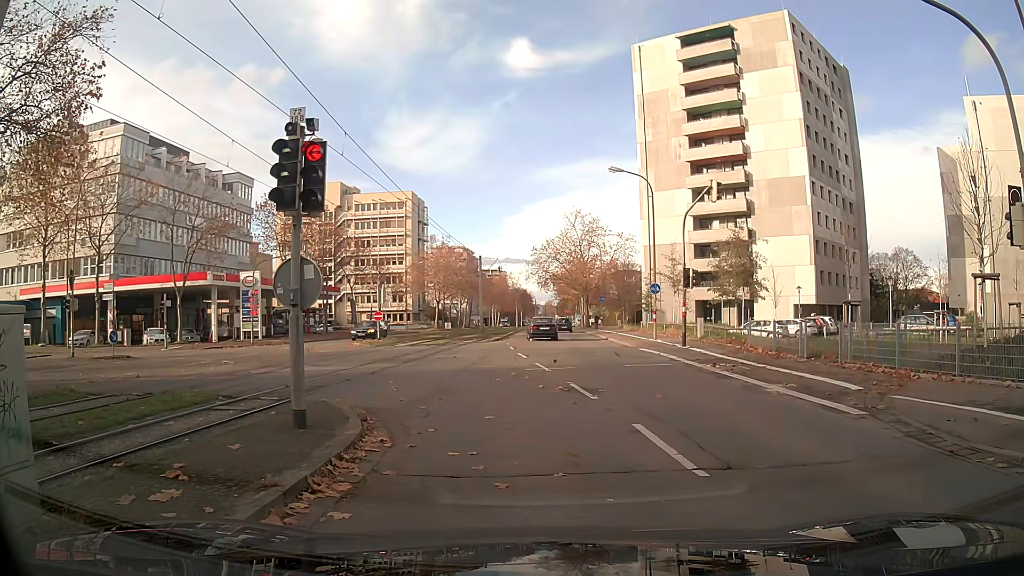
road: tertiary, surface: asphalt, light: Day
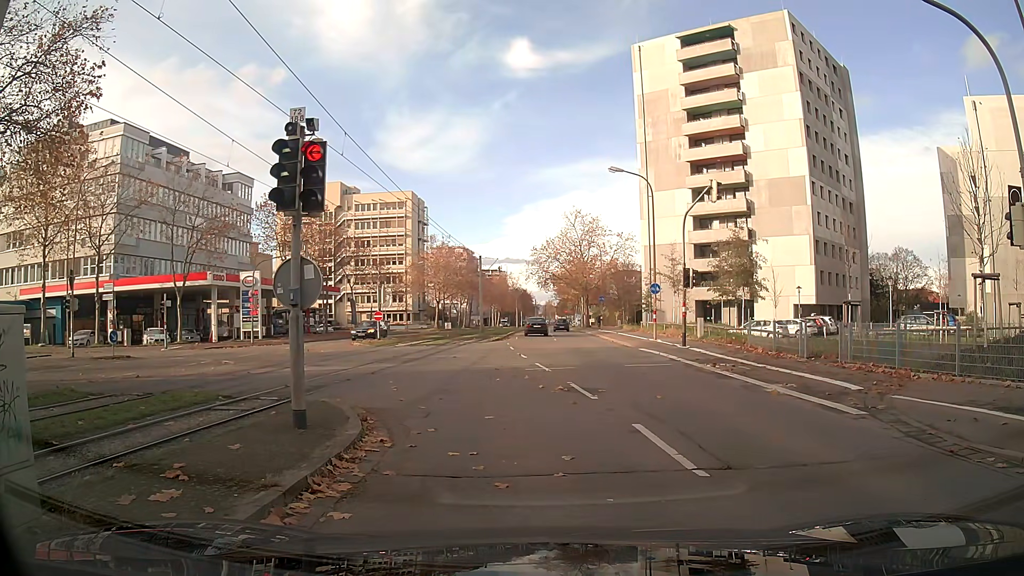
(0.0, 0.0) m; 0°
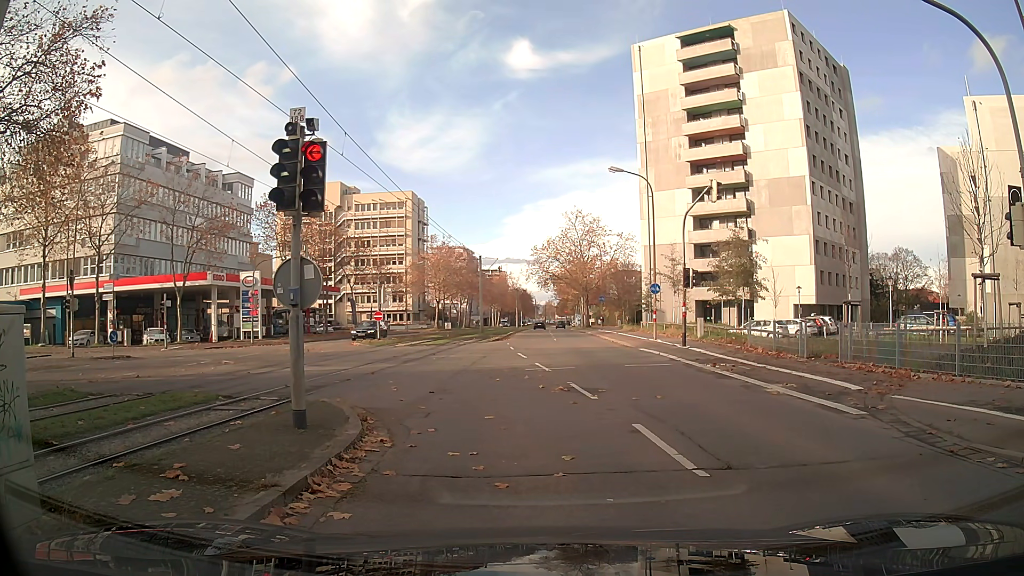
(0.0, 0.0) m; 0°
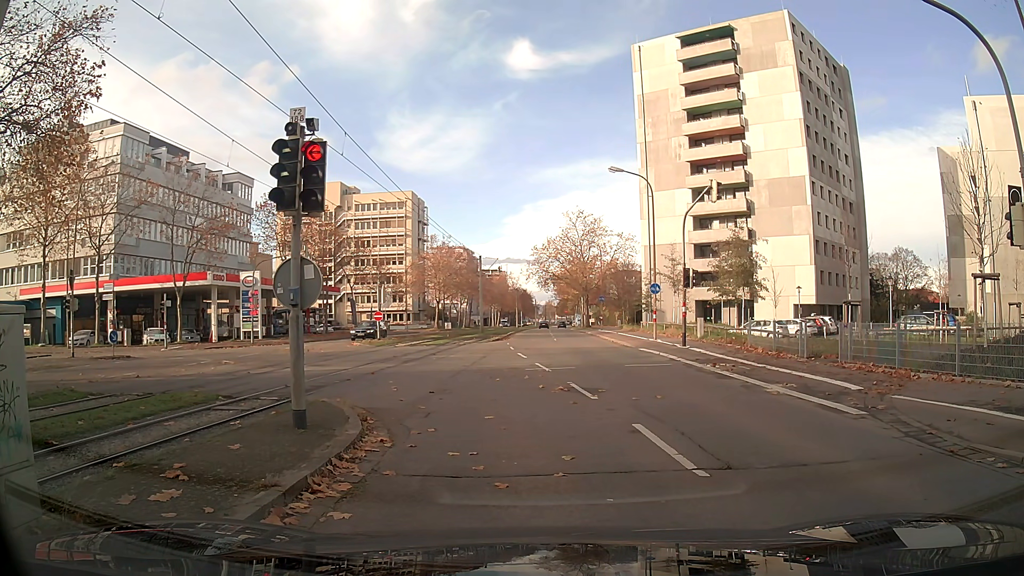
(0.0, 0.0) m; 0°
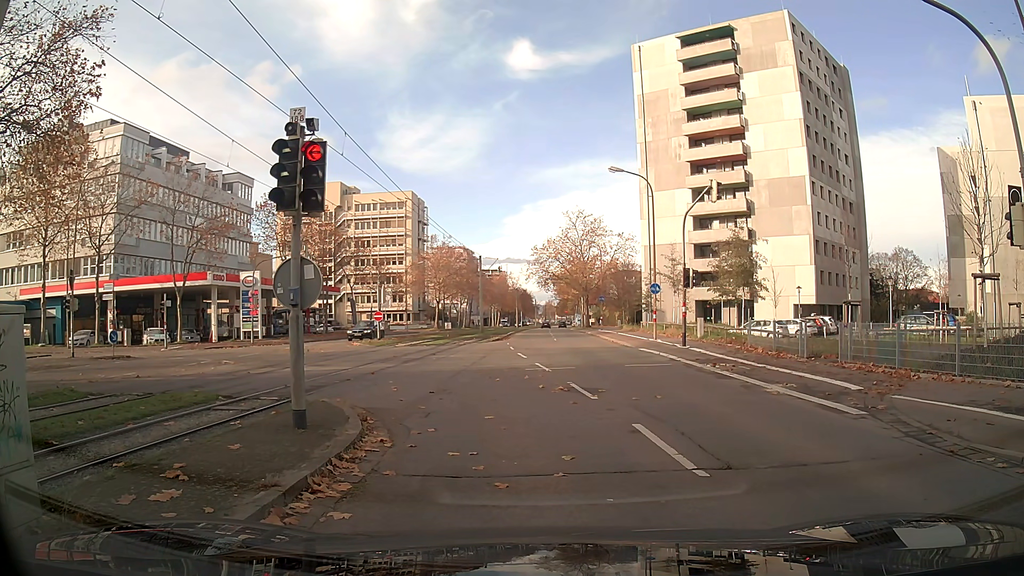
(0.0, 0.0) m; 0°
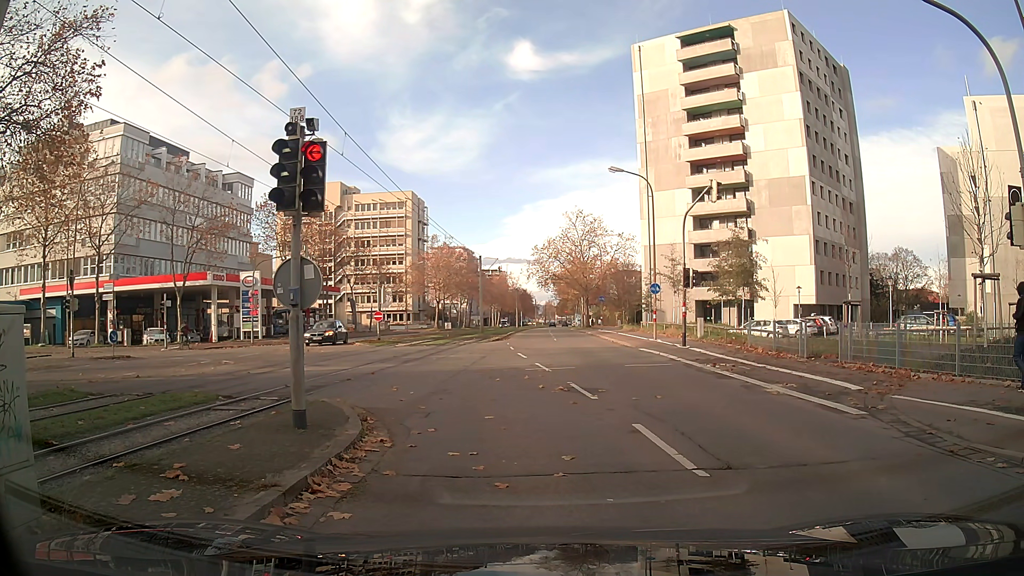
(0.0, 0.0) m; 0°
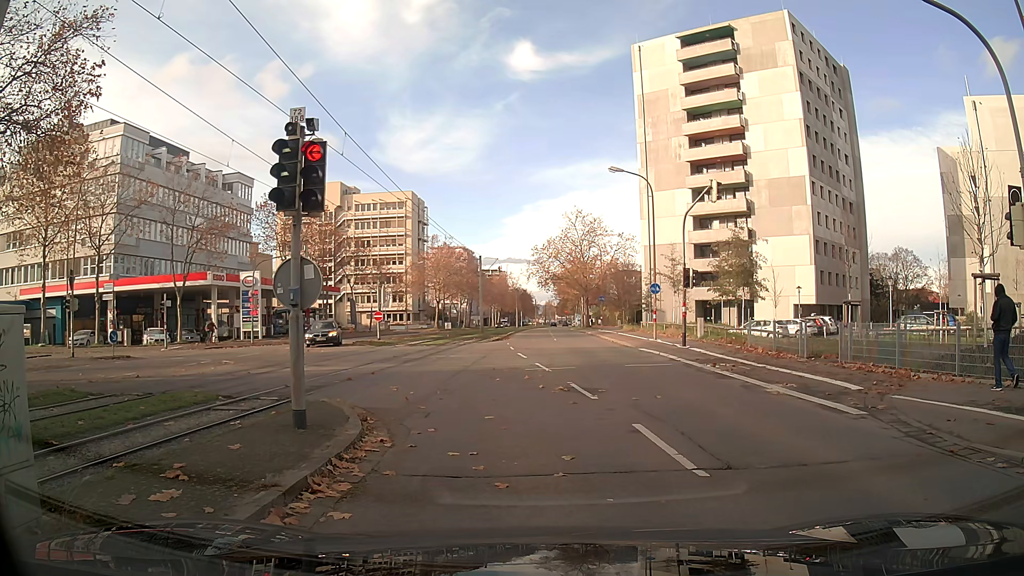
(0.0, 0.0) m; 0°
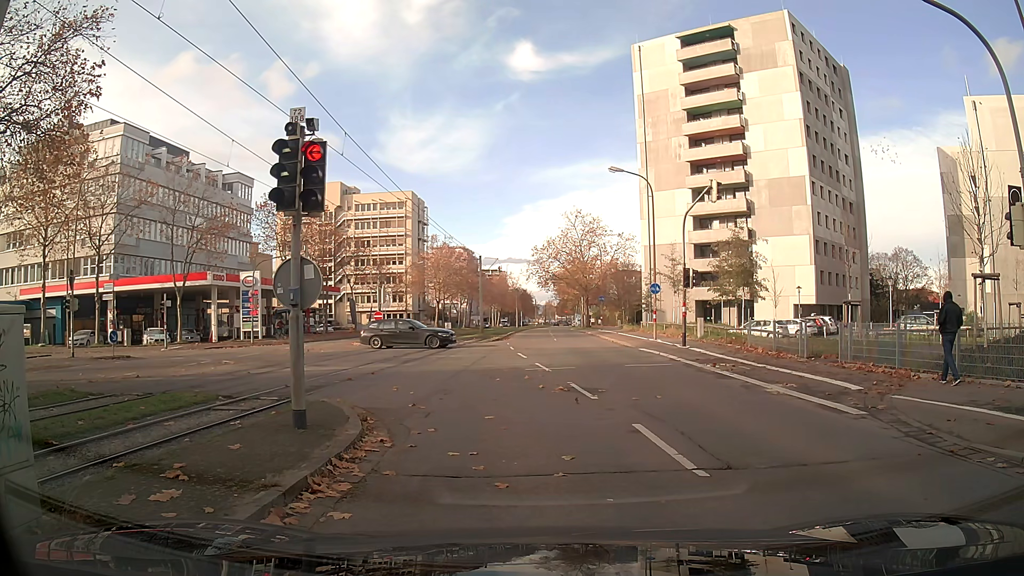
(0.0, 0.0) m; 0°
(-1, +10) (-5, +19) (-12, +26) (-21, +30) (-31, +31) (-41, +32) (-43, +40) (-40, +50) (-39, +60) (-38, +70) m
